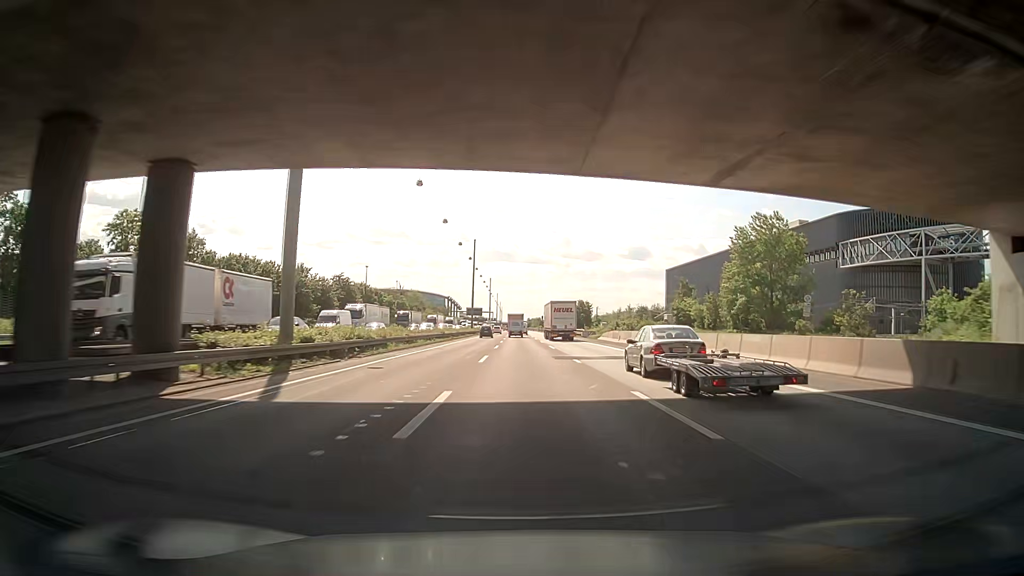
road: motorway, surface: asphalt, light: Day
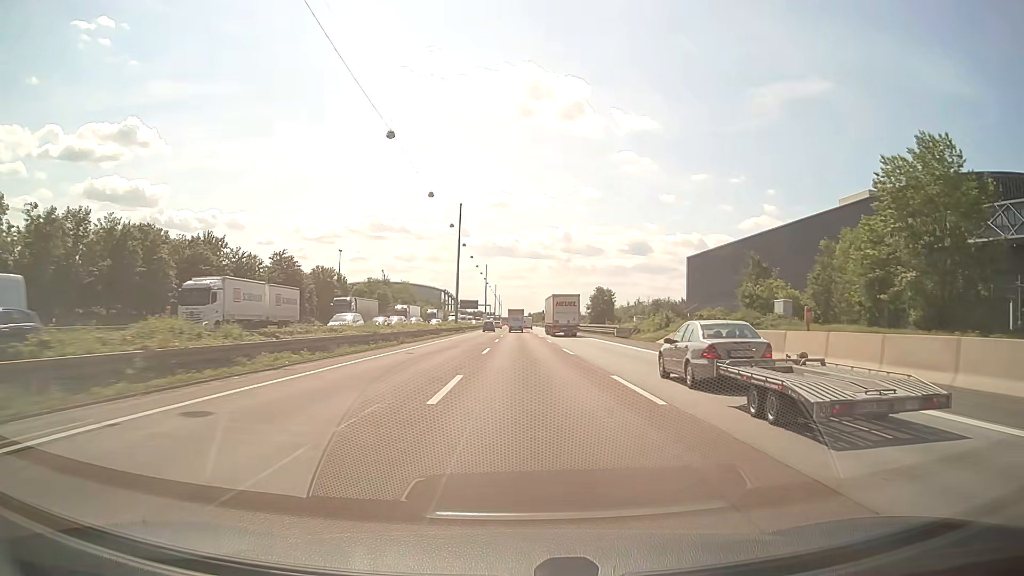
(+0.1, +32.8) m; 0°
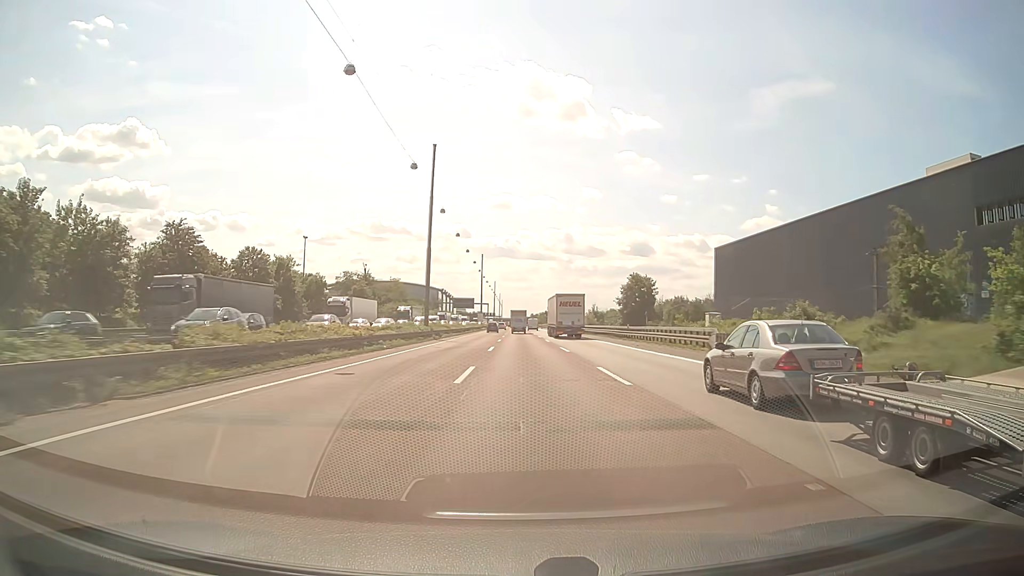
(-0.1, +32.0) m; 0°
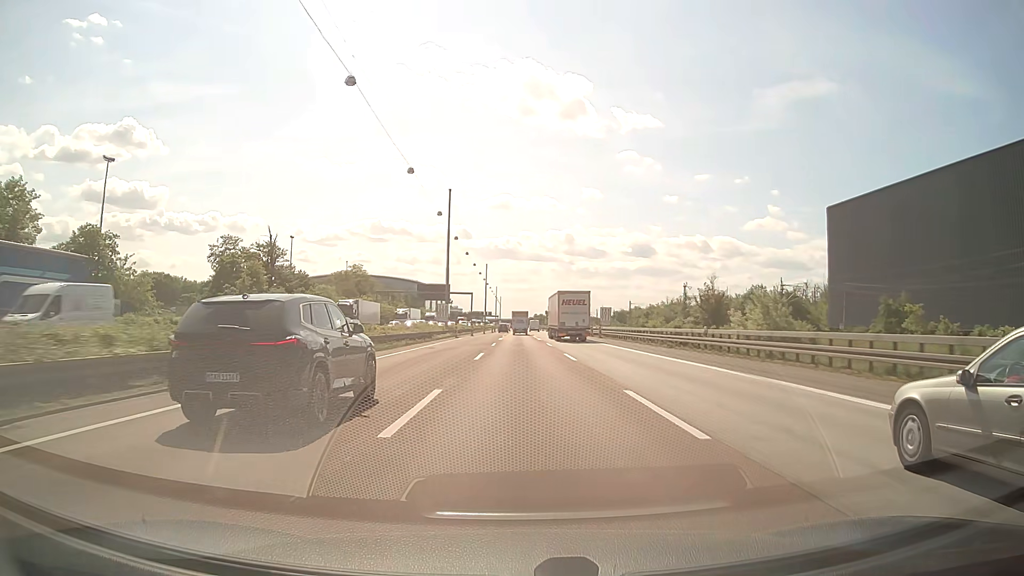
(+0.3, +78.7) m; 0°
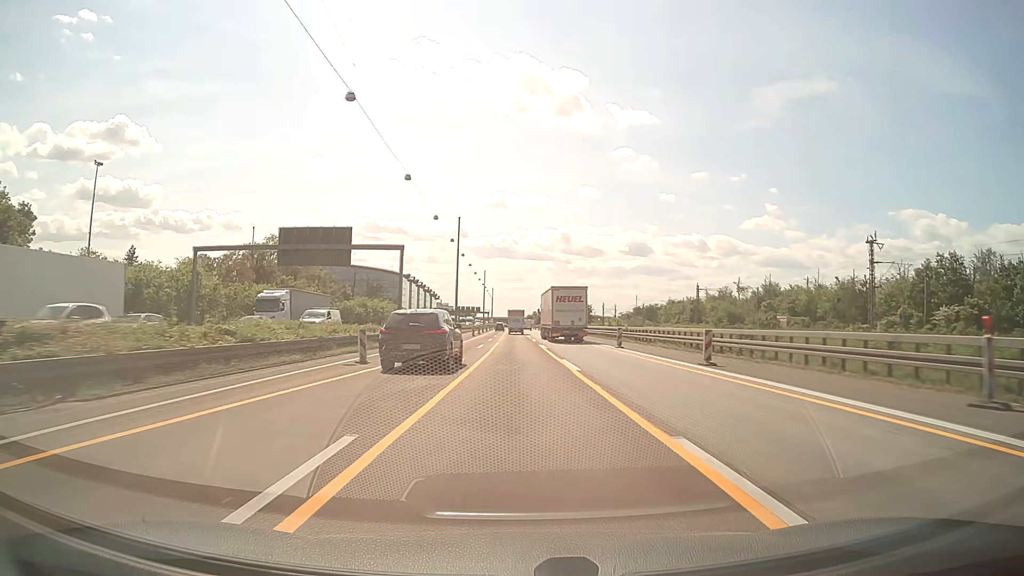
(+0.2, +77.8) m; 0°
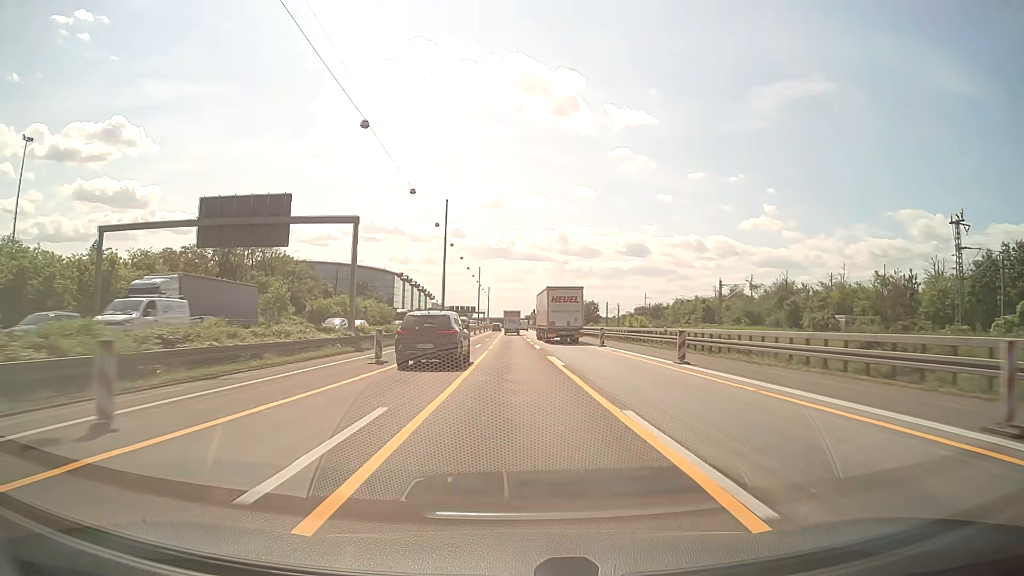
(0.0, +15.2) m; 0°
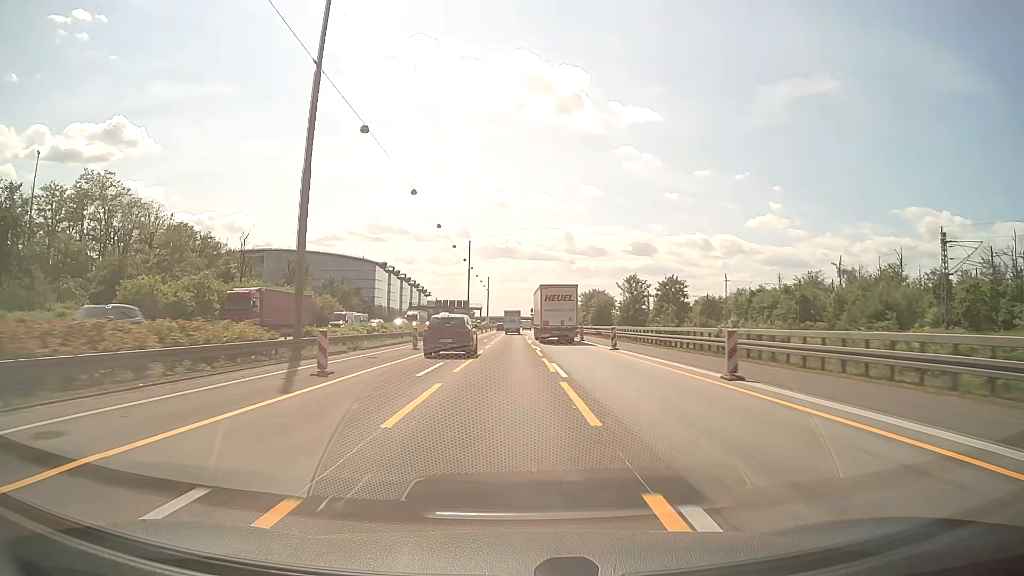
(0.0, +59.1) m; 0°
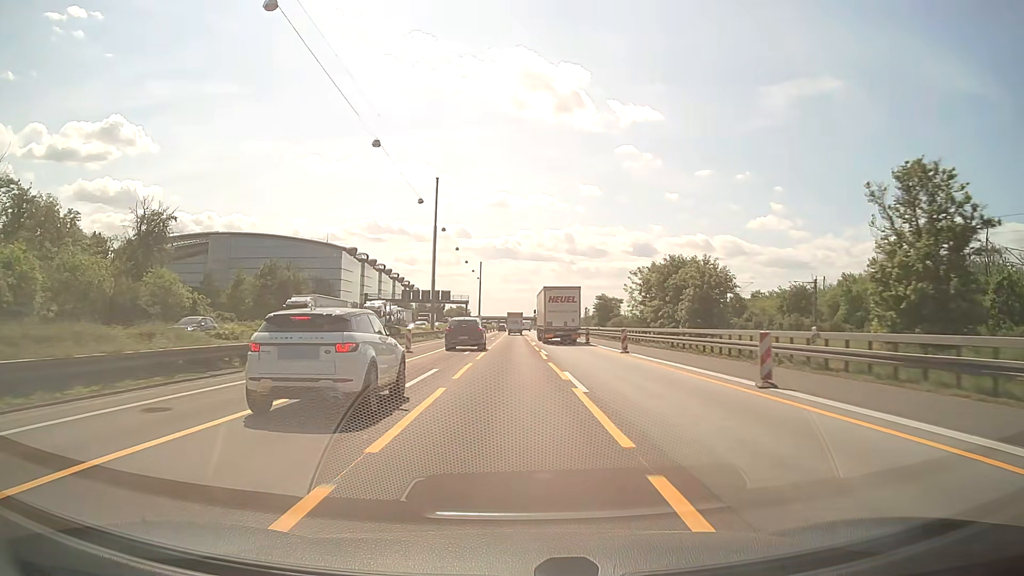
(-0.3, +57.3) m; 0°
(0, +10) (0, +20) (0, +30) (0, +40) (0, +50) (0, +60) (0, +70) (0, +80) (0, +90) (0, +100) m
